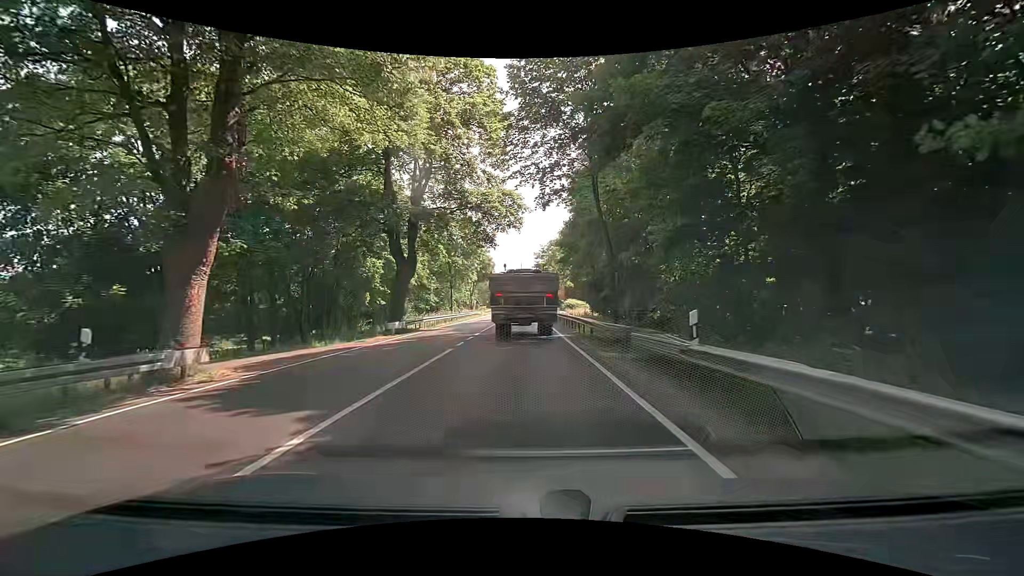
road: primary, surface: asphalt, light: Day
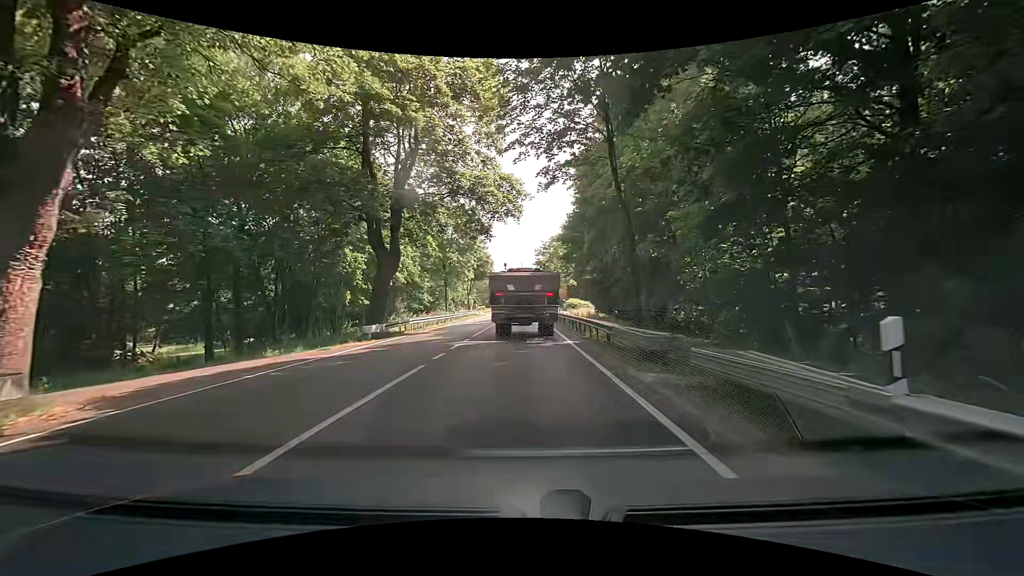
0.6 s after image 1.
(-0.1, +4.3) m; 0°
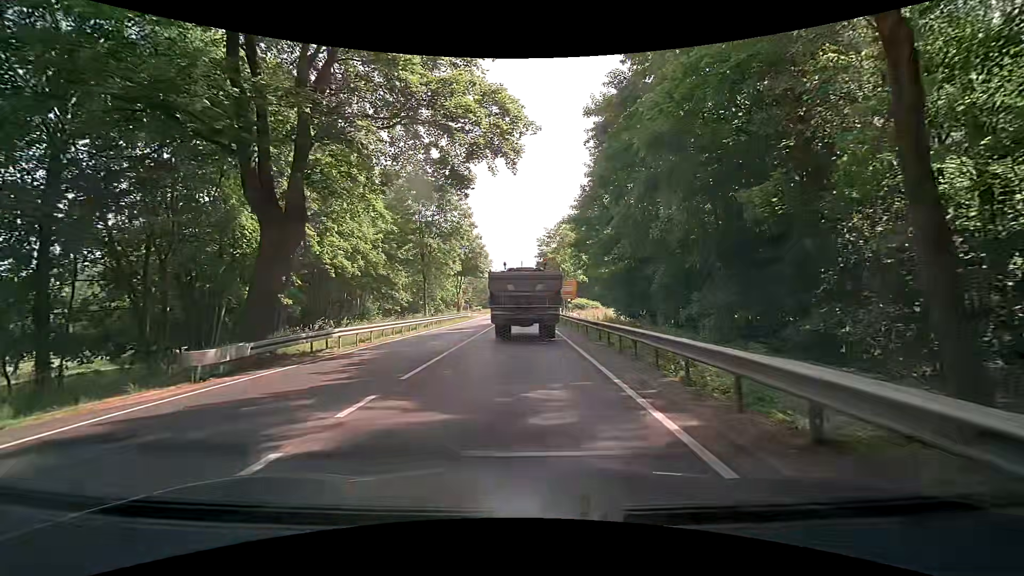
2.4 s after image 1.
(-0.3, +12.4) m; -2°
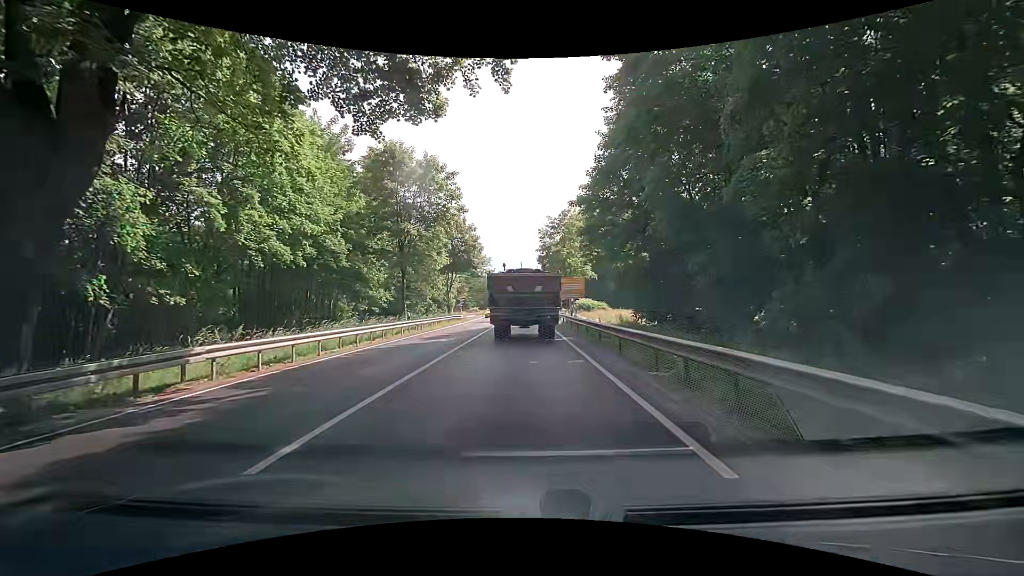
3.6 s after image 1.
(0.0, +7.9) m; +2°
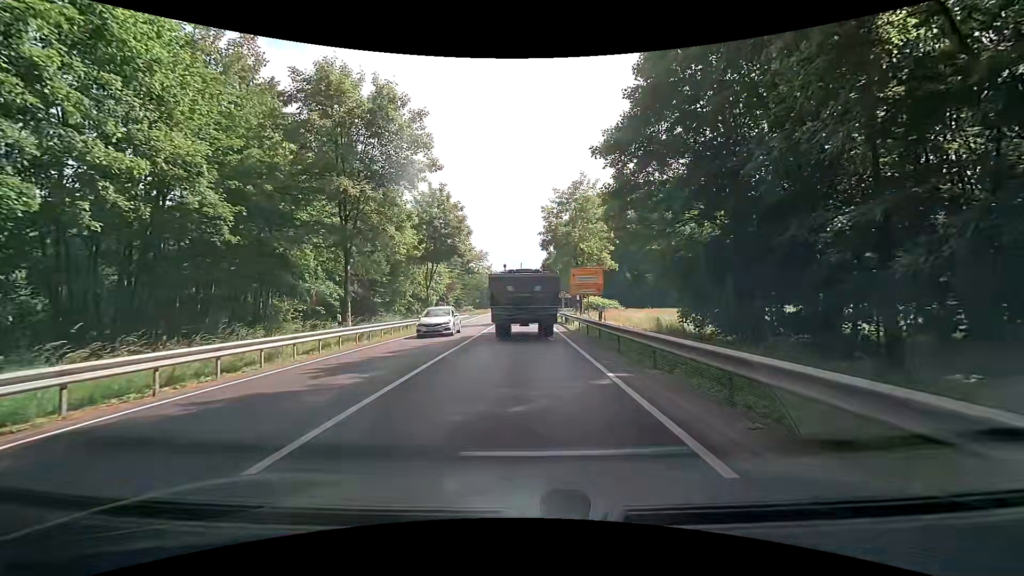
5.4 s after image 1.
(-0.3, +11.8) m; -1°
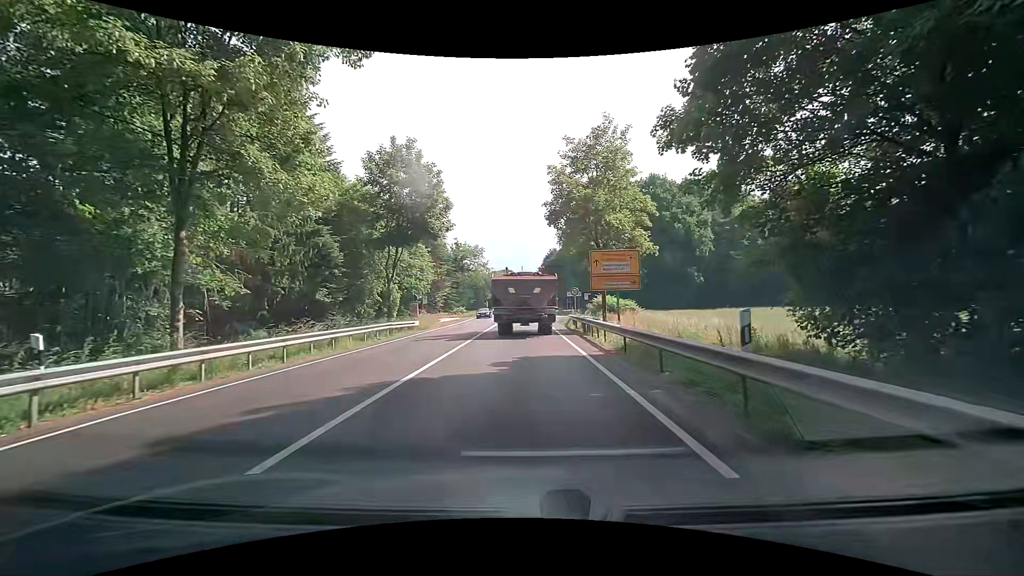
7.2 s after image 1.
(-0.2, +12.5) m; 0°
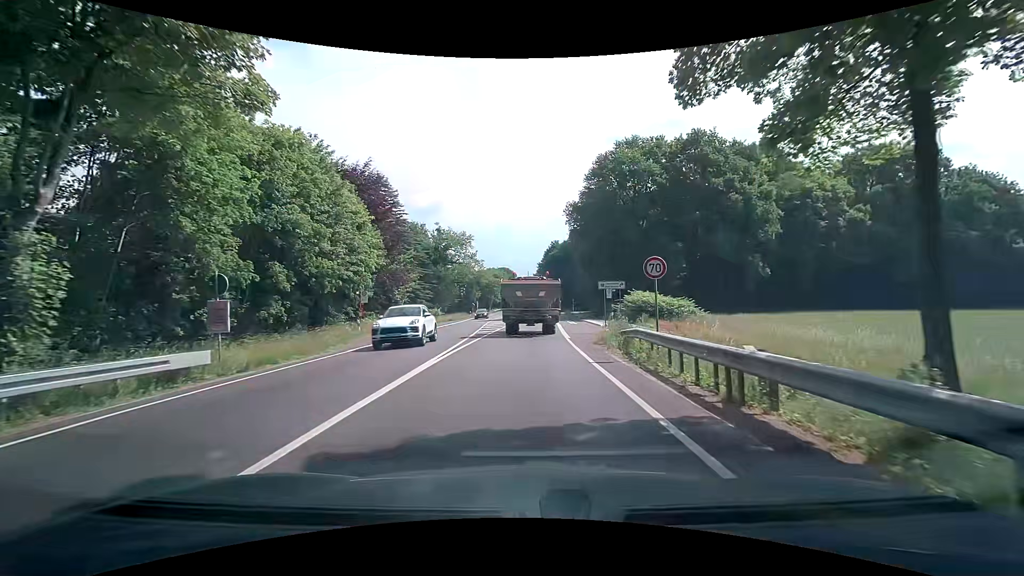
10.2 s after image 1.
(-0.2, +23.7) m; 0°
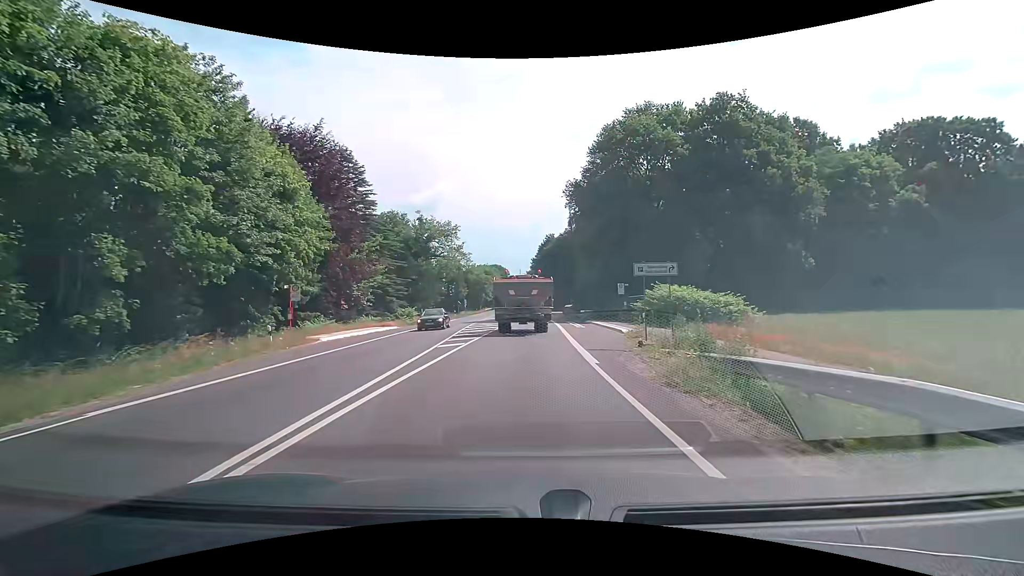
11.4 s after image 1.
(-0.1, +11.0) m; +1°
